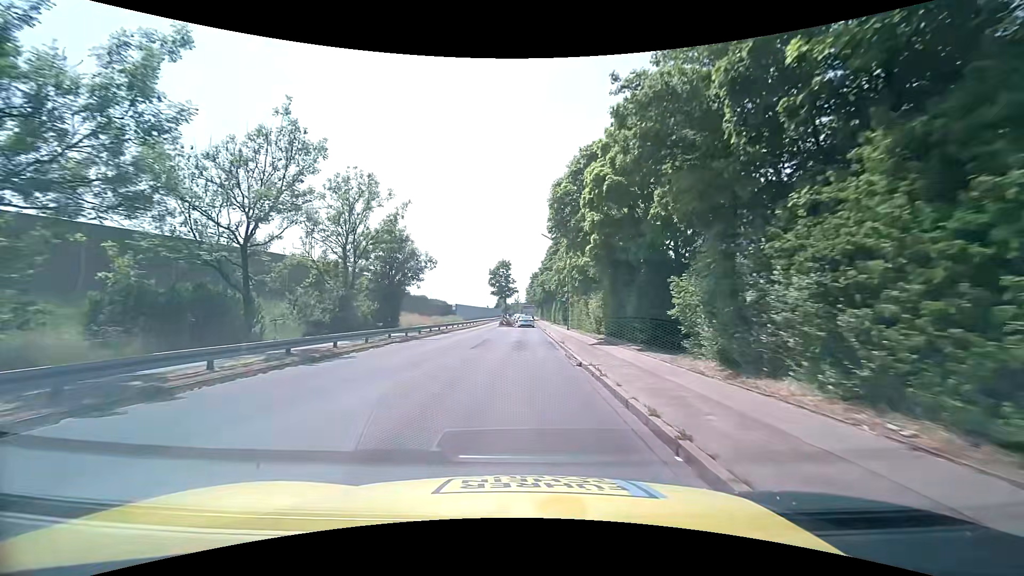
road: tertiary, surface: asphalt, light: Day
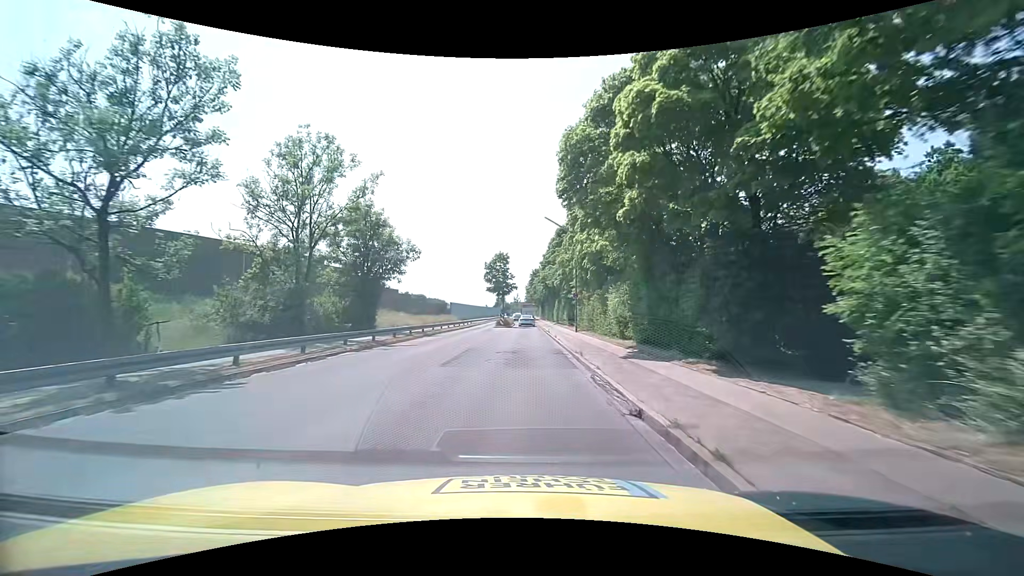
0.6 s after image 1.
(+0.1, +7.0) m; +1°
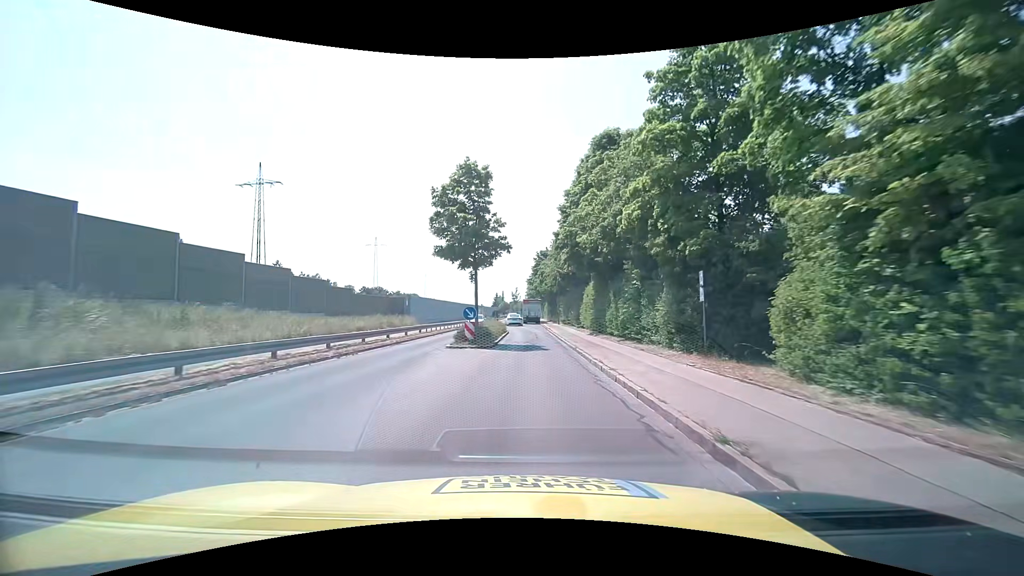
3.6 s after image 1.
(-0.2, +34.7) m; -1°
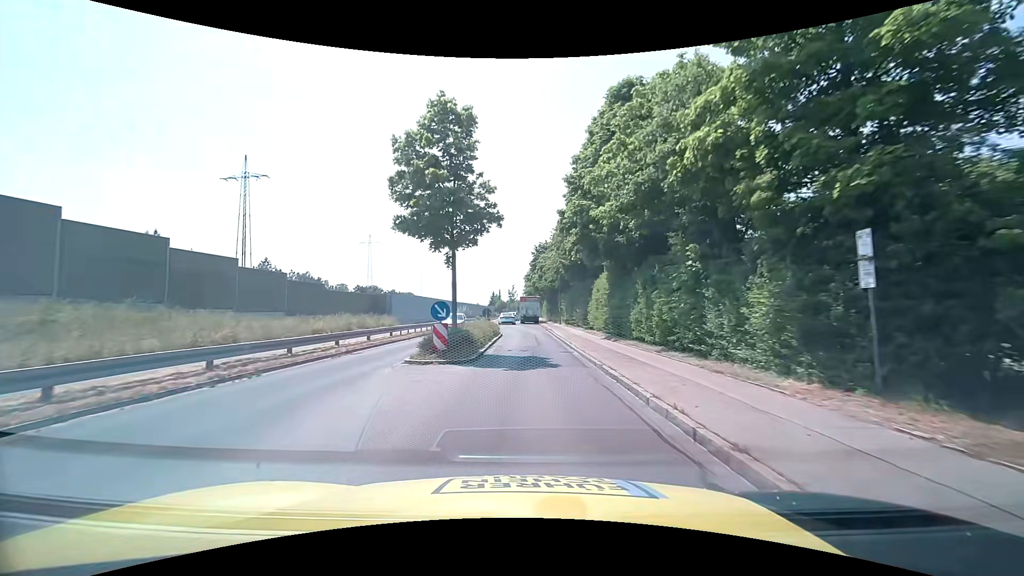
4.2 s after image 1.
(+0.1, +6.9) m; 0°
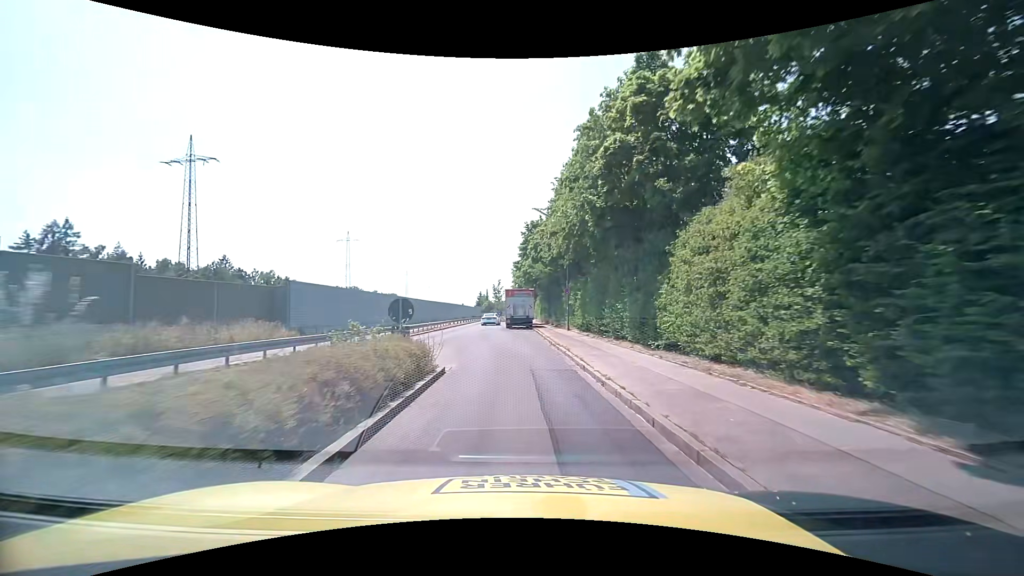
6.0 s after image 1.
(+0.3, +20.4) m; +2°
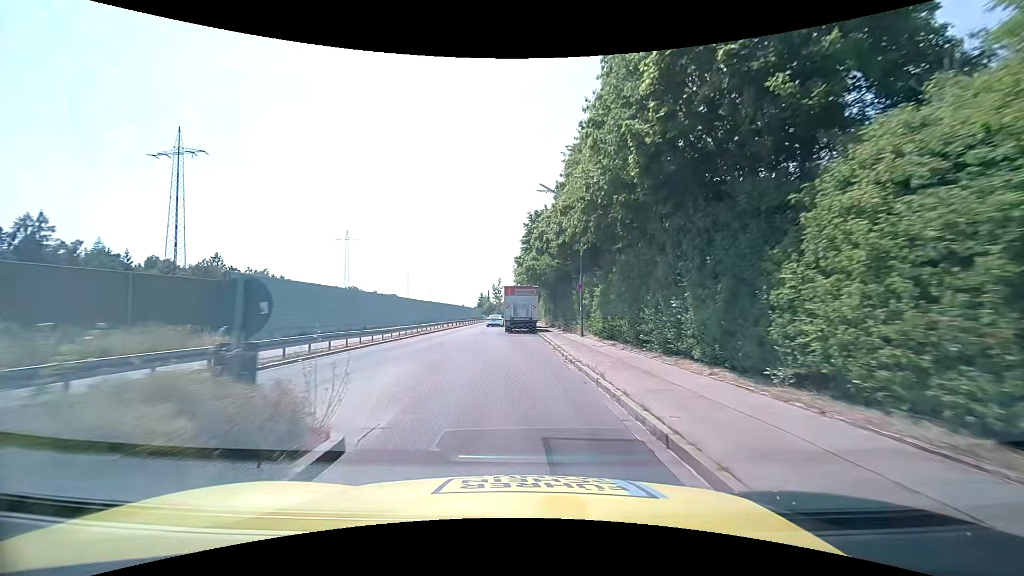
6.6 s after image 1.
(-0.1, +6.7) m; 0°
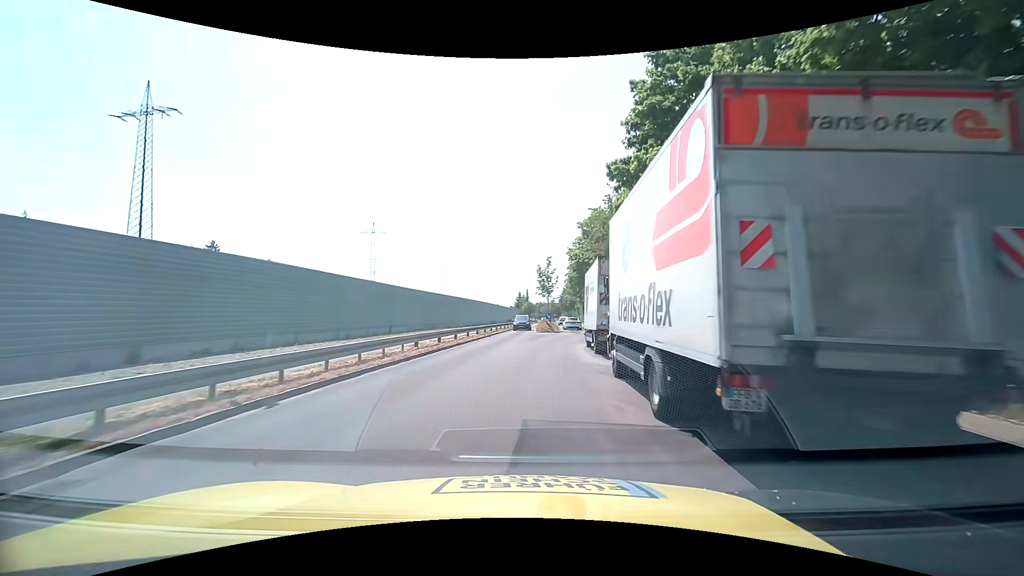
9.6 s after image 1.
(-2.8, +33.0) m; -5°
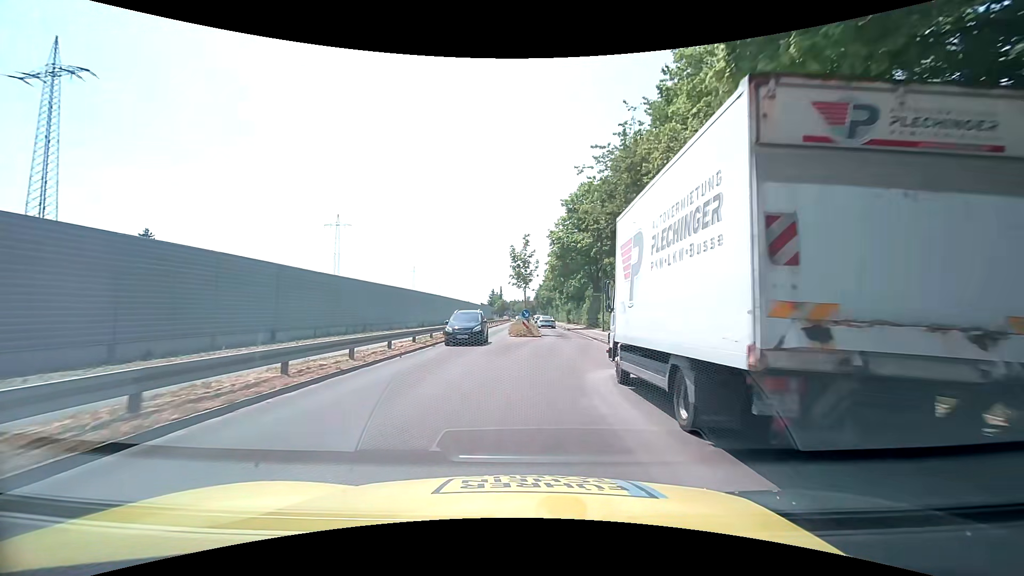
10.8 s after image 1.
(+0.4, +13.2) m; +3°
(0, +10) (+1, +20) (+2, +30) (+3, +40) (+4, +50) (+4, +60) (+4, +70) (+4, +80) (+4, +90) (+4, +100) m
